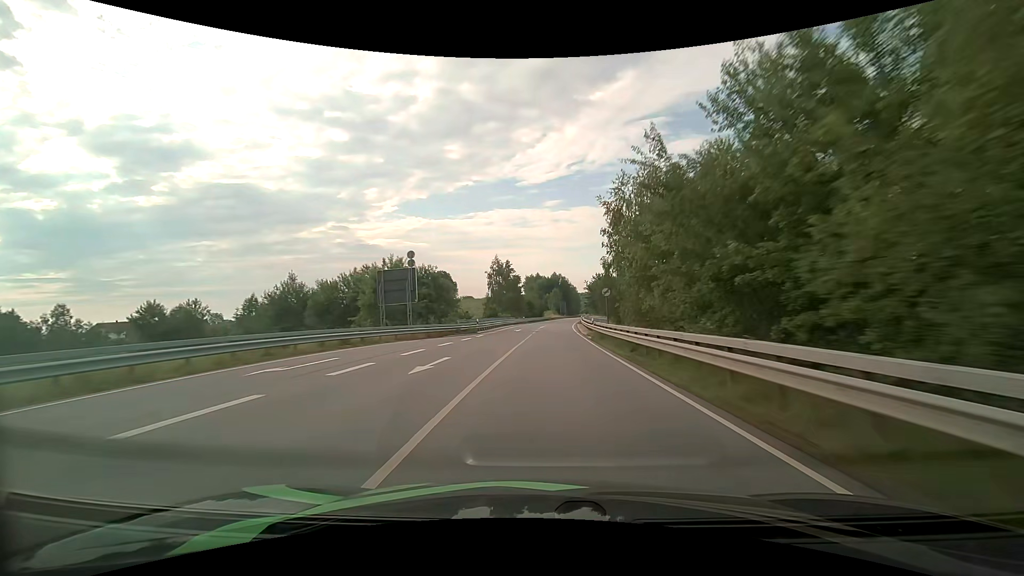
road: primary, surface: asphalt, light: Day
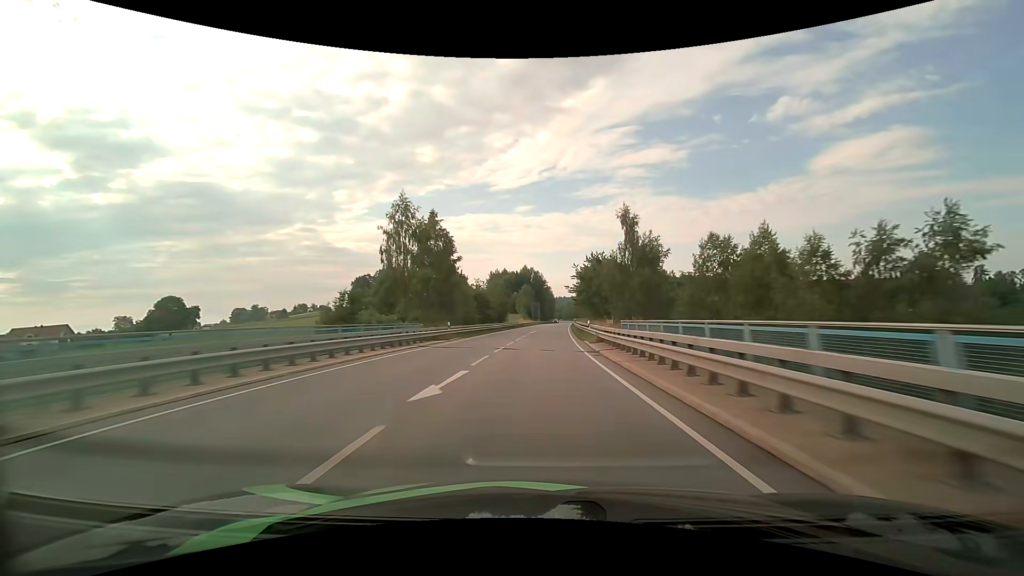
(+1.9, +51.2) m; +4°
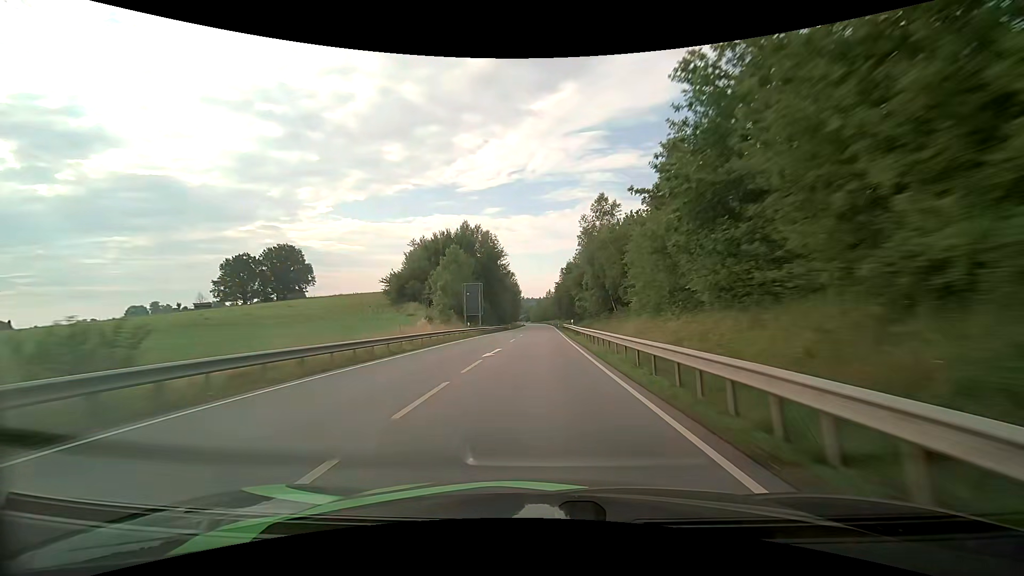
(+3.5, +85.4) m; +4°
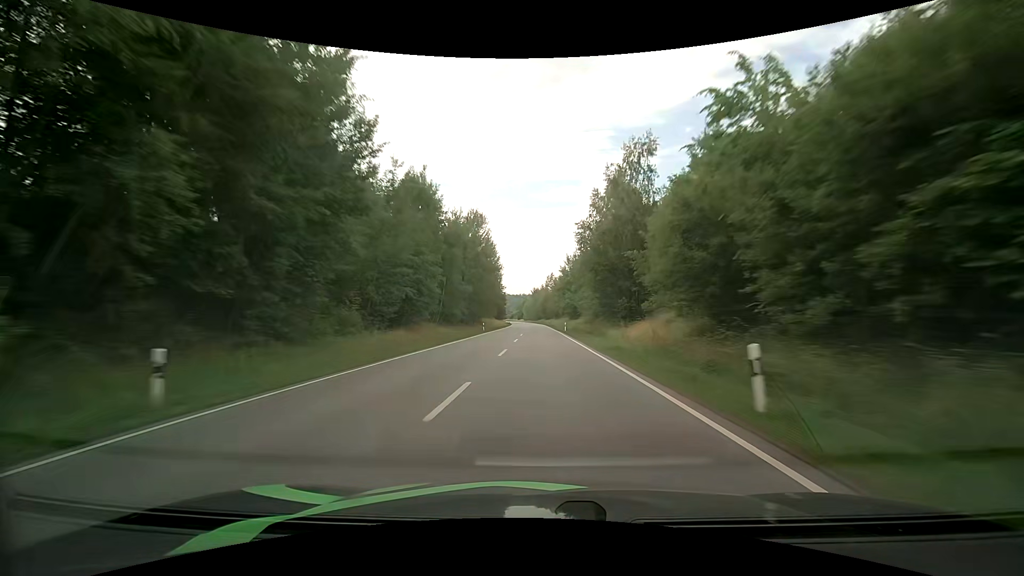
(+0.8, +88.7) m; +1°
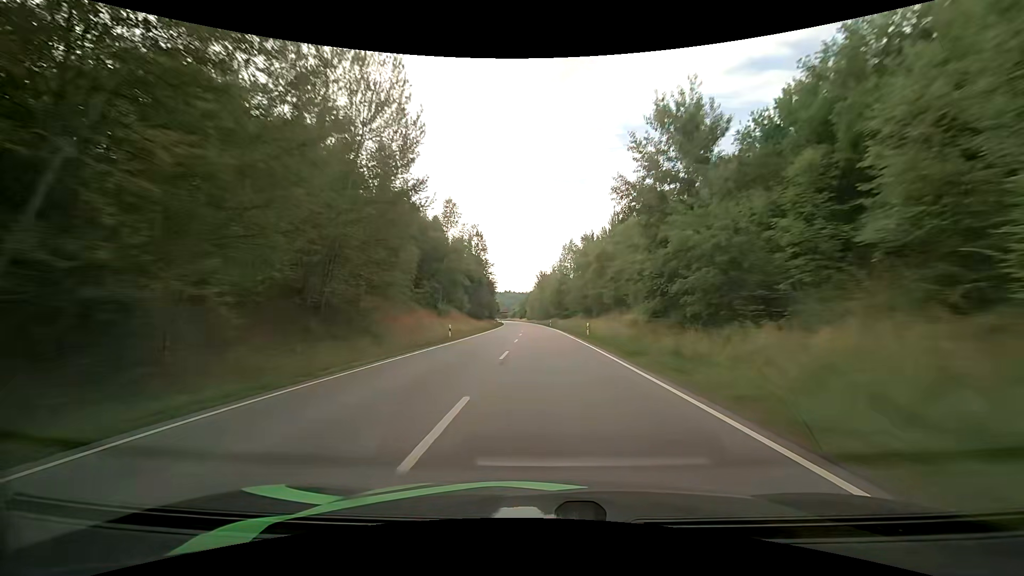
(-0.4, +73.1) m; -1°
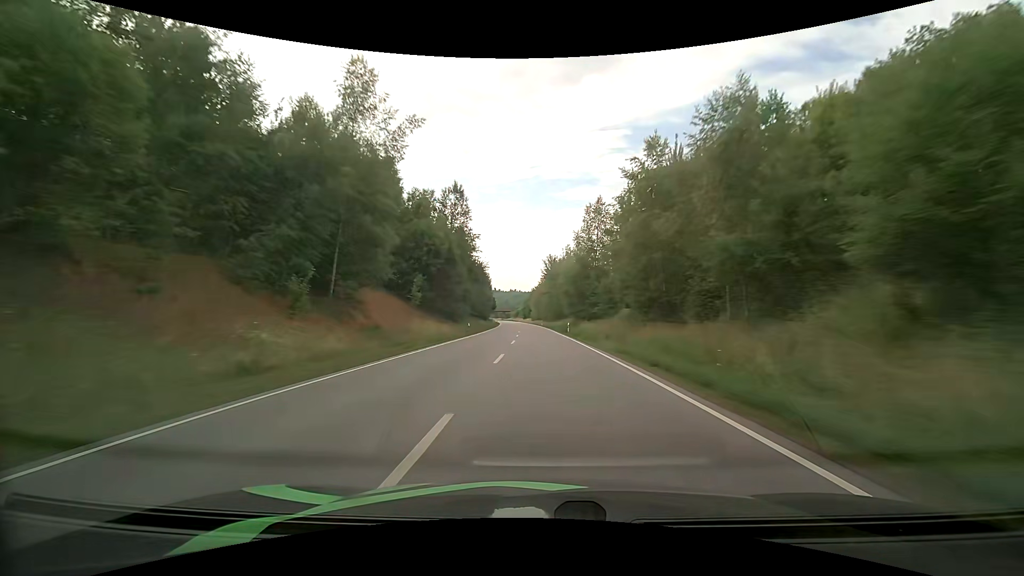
(-0.2, +37.0) m; -1°
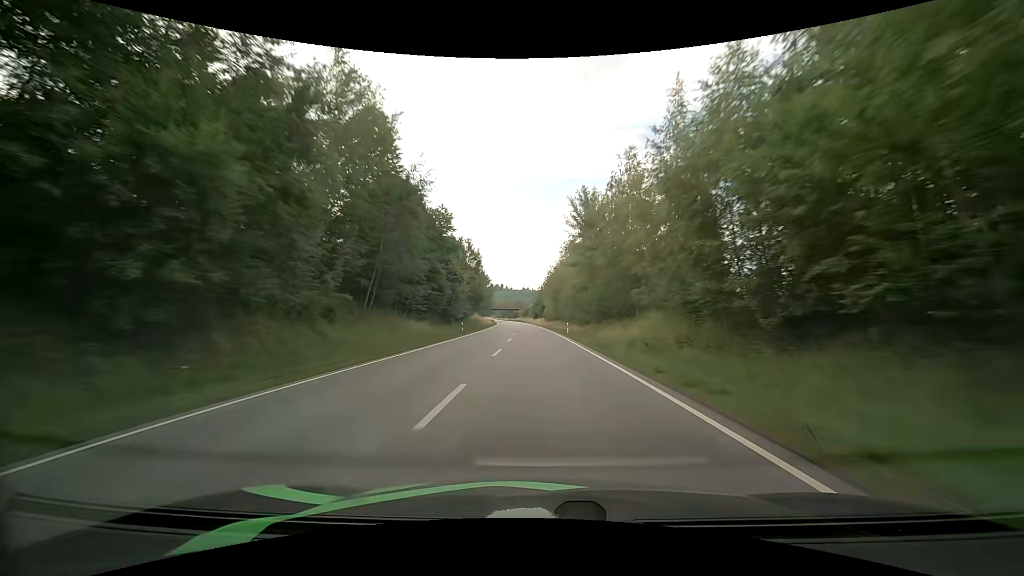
(-0.6, +55.9) m; -2°
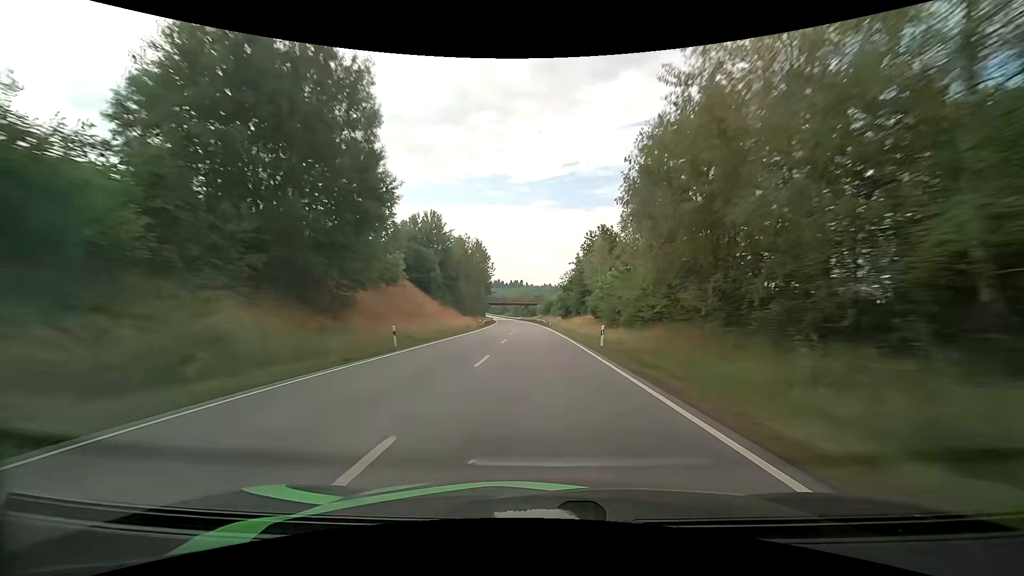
(-1.3, +75.2) m; -2°
(0, +10) (0, +20) (0, +30) (-1, +40) (-1, +50) (-1, +60) (-2, +70) (-2, +80) (-3, +90) (-3, +100) m
